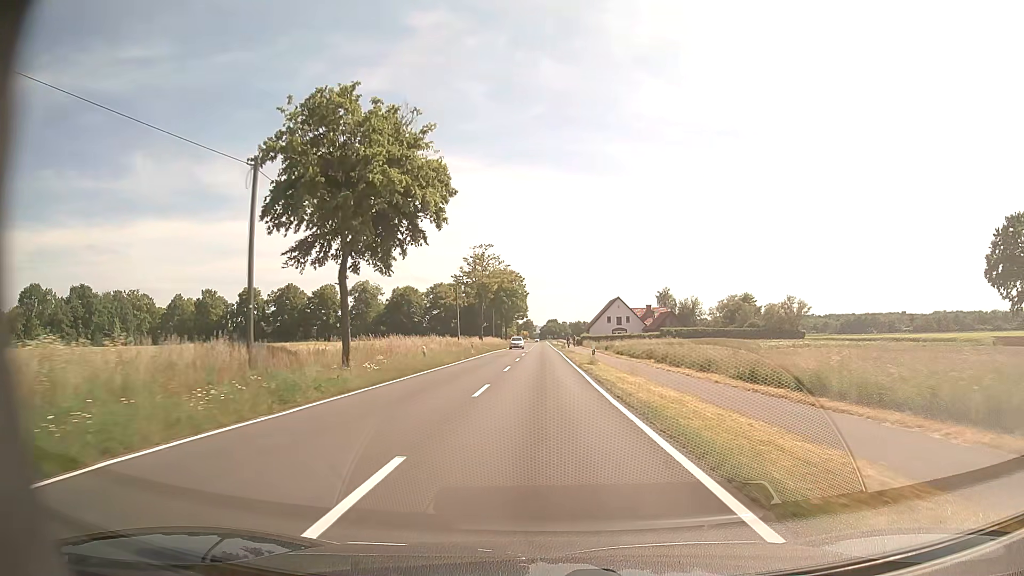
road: tertiary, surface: asphalt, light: Day
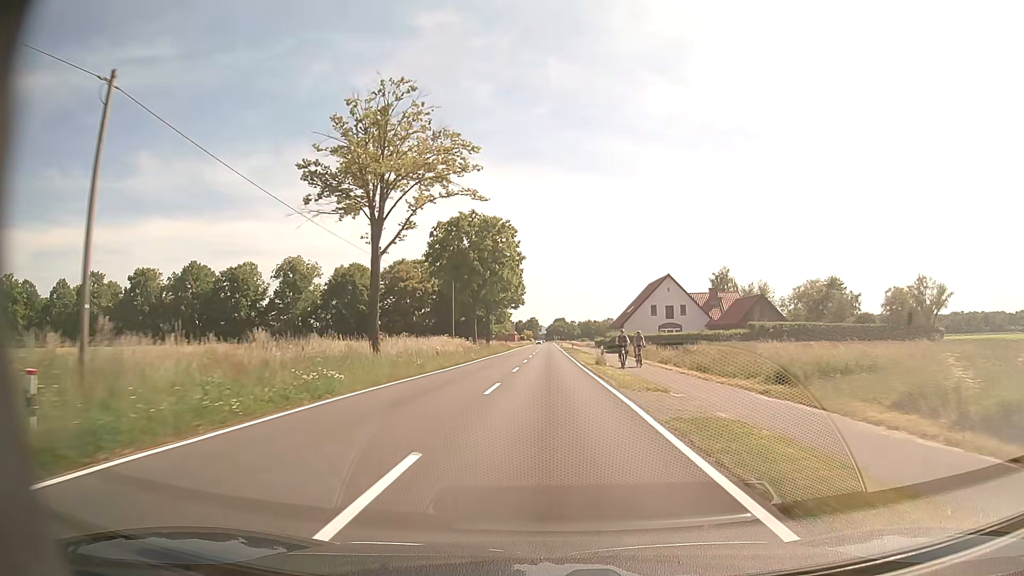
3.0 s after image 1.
(-0.4, +48.6) m; -1°
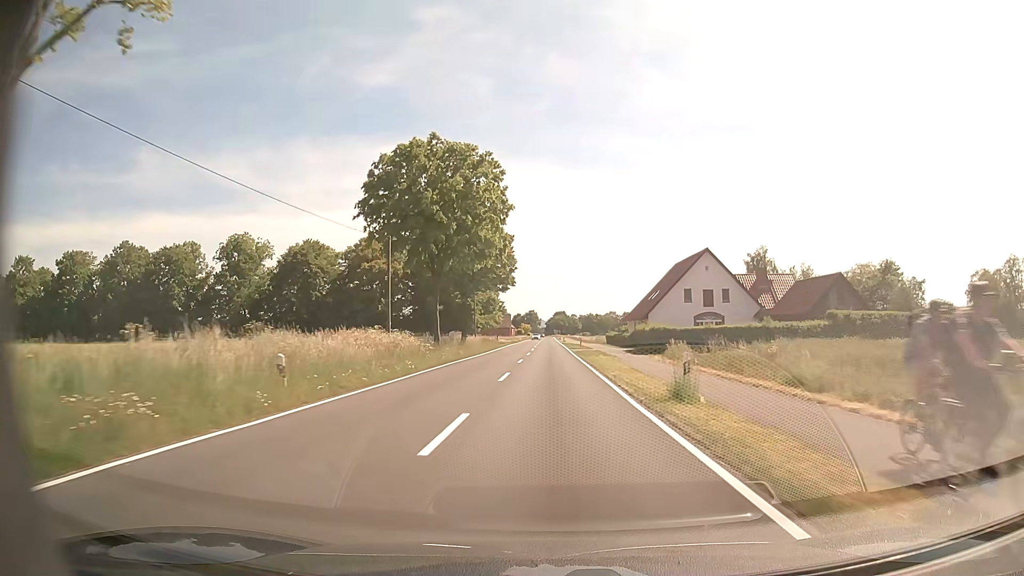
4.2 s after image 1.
(0.0, +20.6) m; 0°
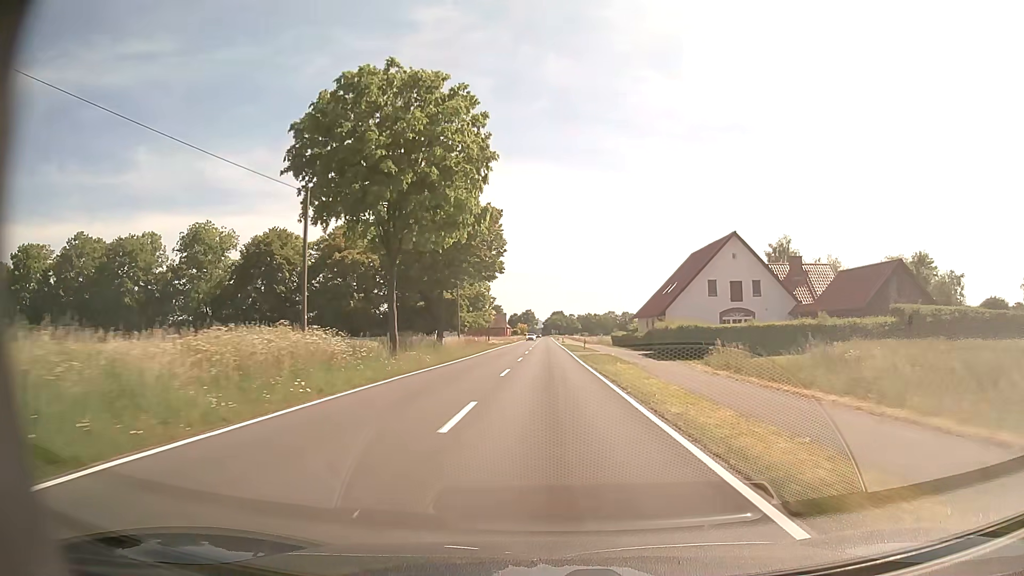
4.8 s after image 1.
(0.0, +10.5) m; 0°
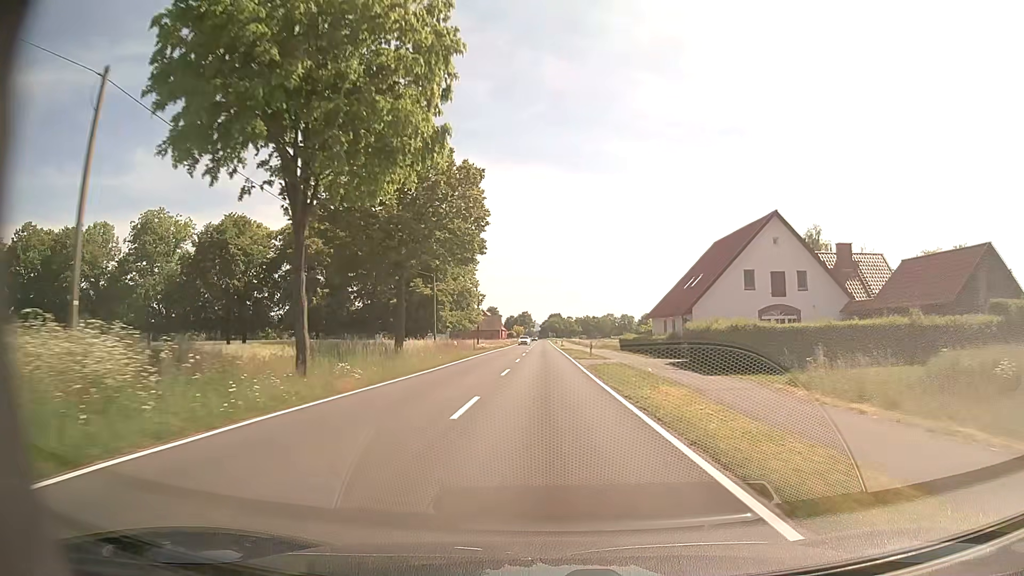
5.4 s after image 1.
(0.0, +10.7) m; 0°
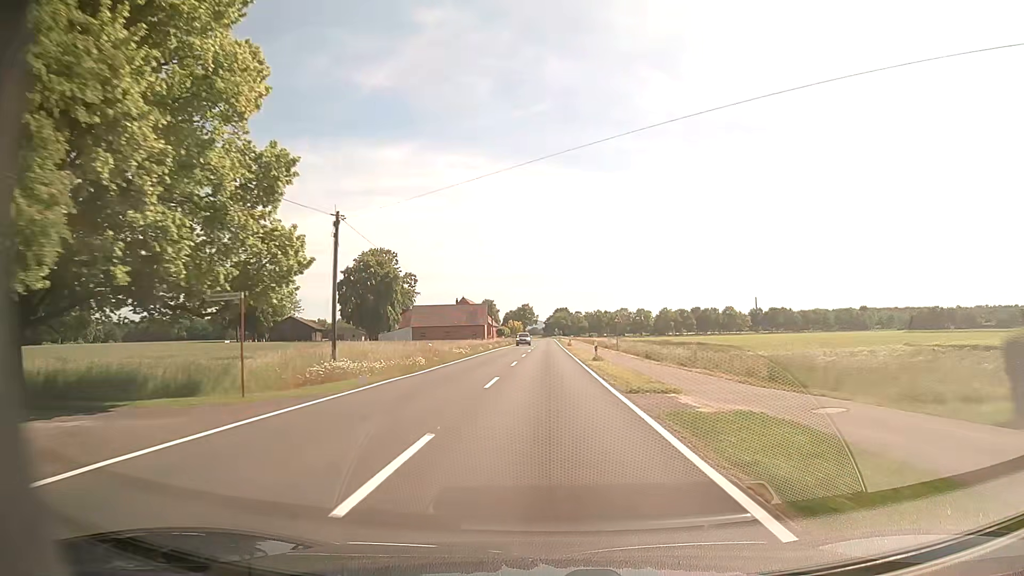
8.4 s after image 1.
(-0.1, +55.3) m; 0°
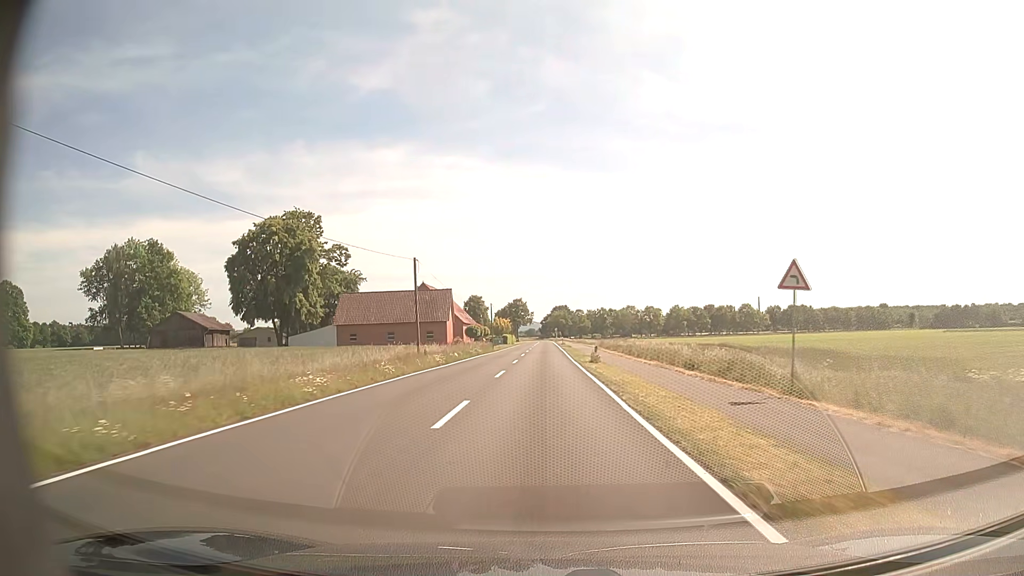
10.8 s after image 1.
(+0.2, +43.7) m; 0°
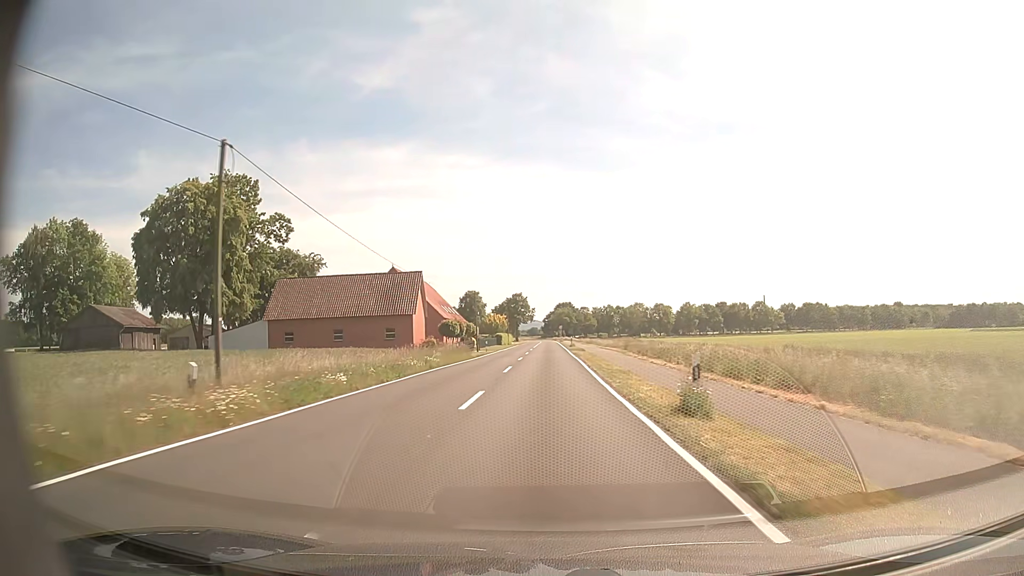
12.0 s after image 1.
(0.0, +21.6) m; 0°
(0, +10) (0, +20) (0, +30) (0, +40) (0, +50) (0, +60) (0, +70) (0, +80) (-1, +90) (-1, +100) m
